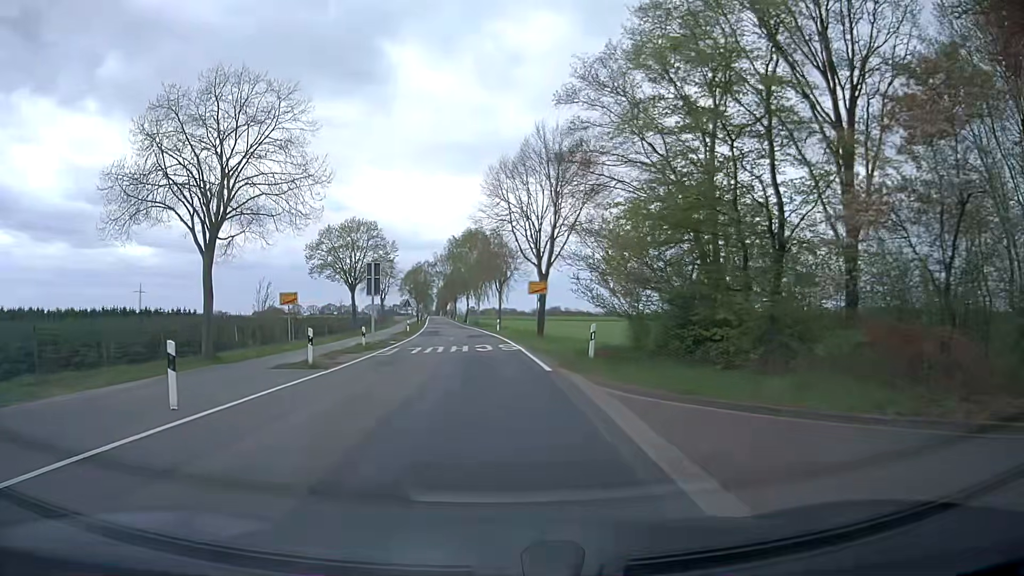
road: secondary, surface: asphalt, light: Day
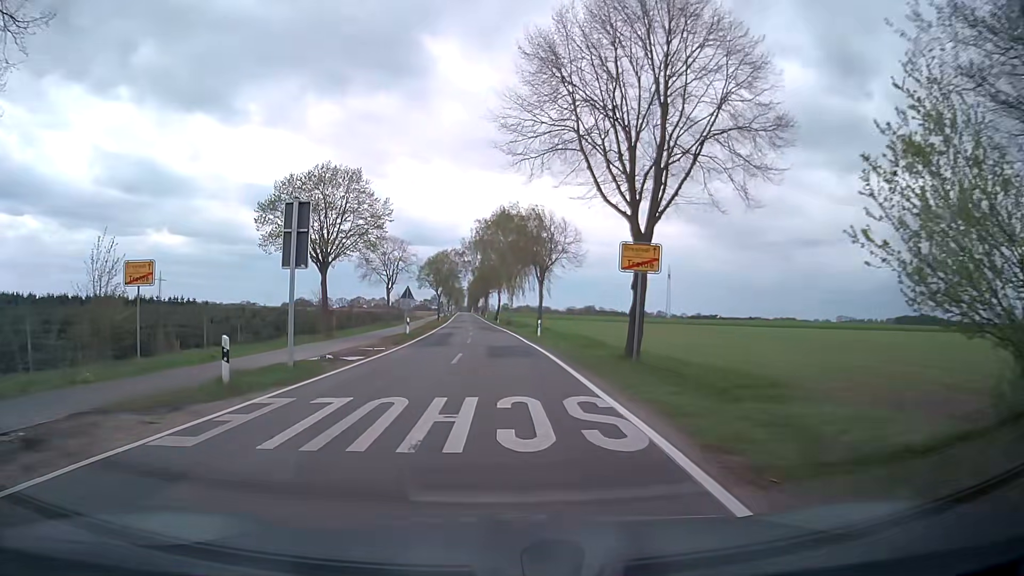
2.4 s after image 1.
(-0.5, +18.1) m; -3°
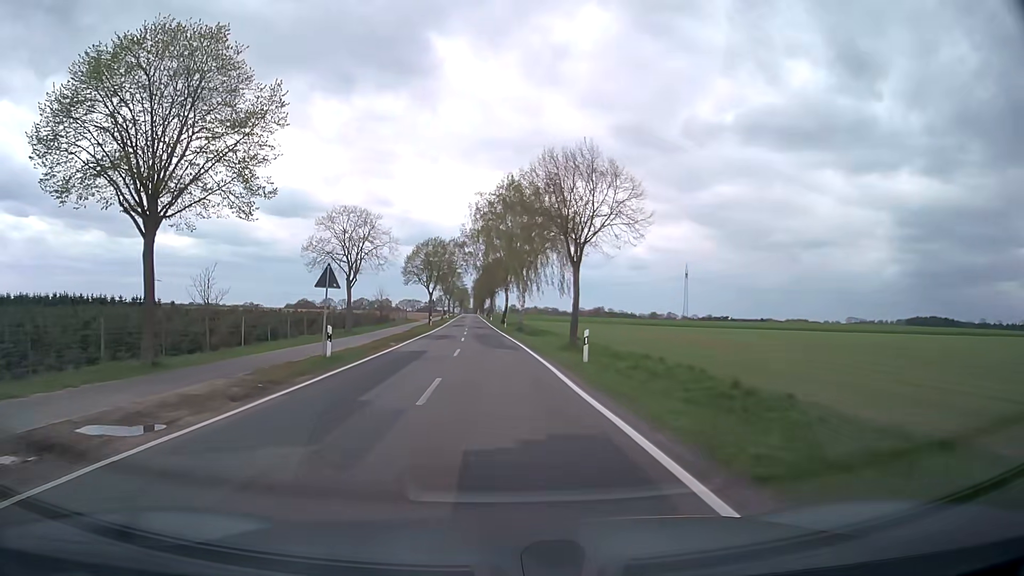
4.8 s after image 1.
(-0.1, +19.8) m; 0°
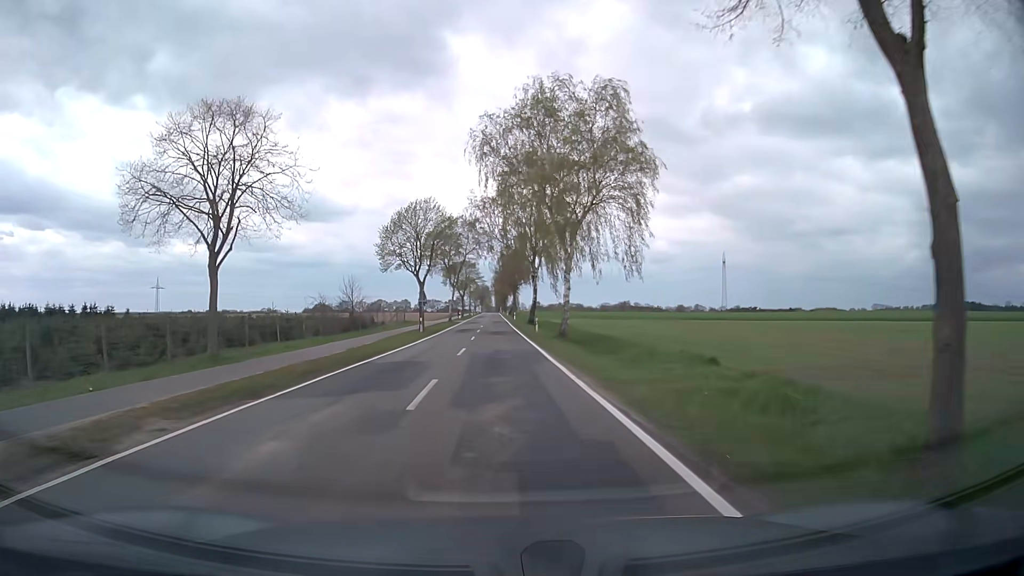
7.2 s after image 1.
(-0.5, +25.3) m; -2°
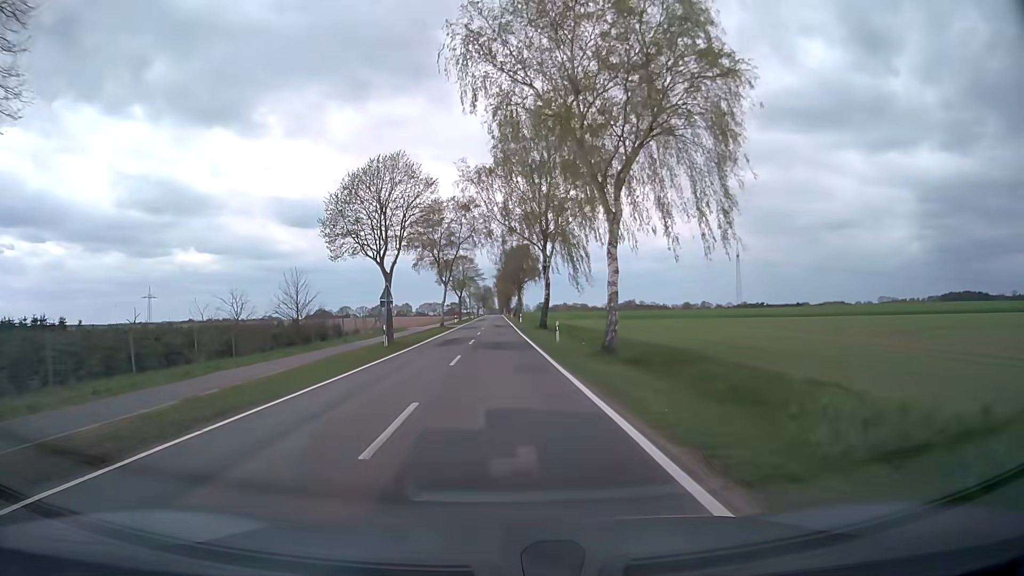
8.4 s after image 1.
(0.0, +15.3) m; 0°
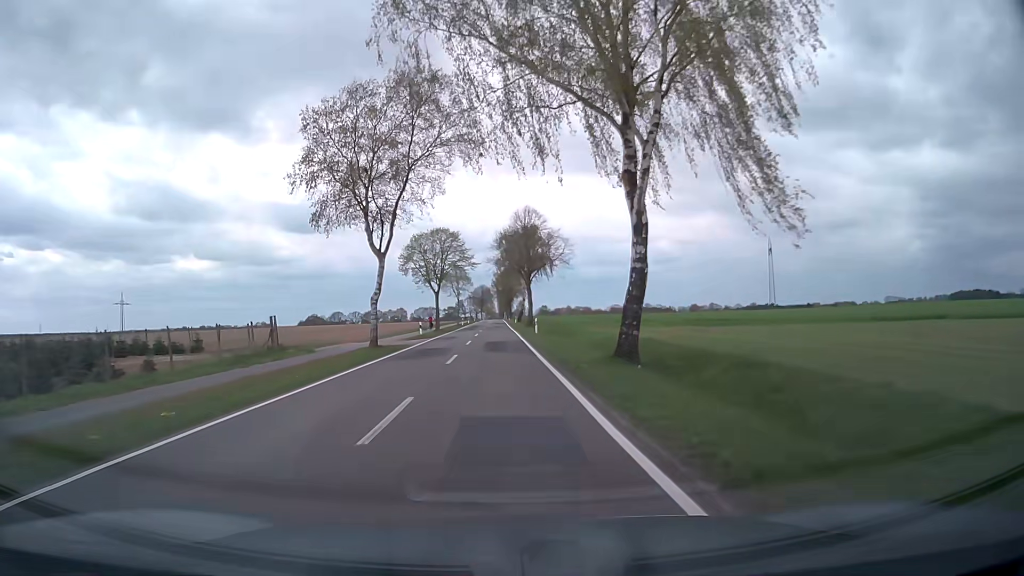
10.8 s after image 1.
(-0.3, +35.9) m; 0°
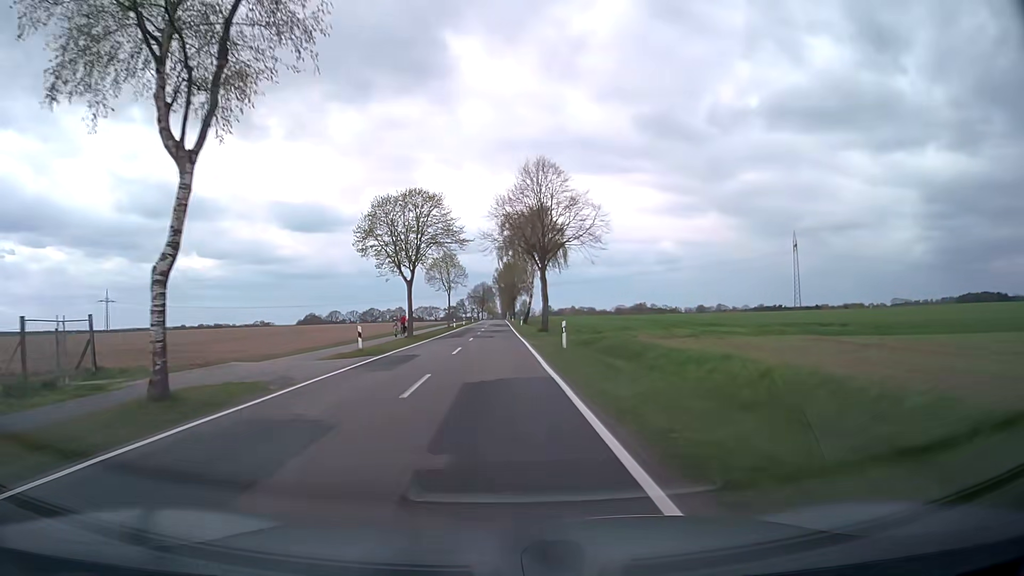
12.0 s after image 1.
(0.0, +20.2) m; 0°
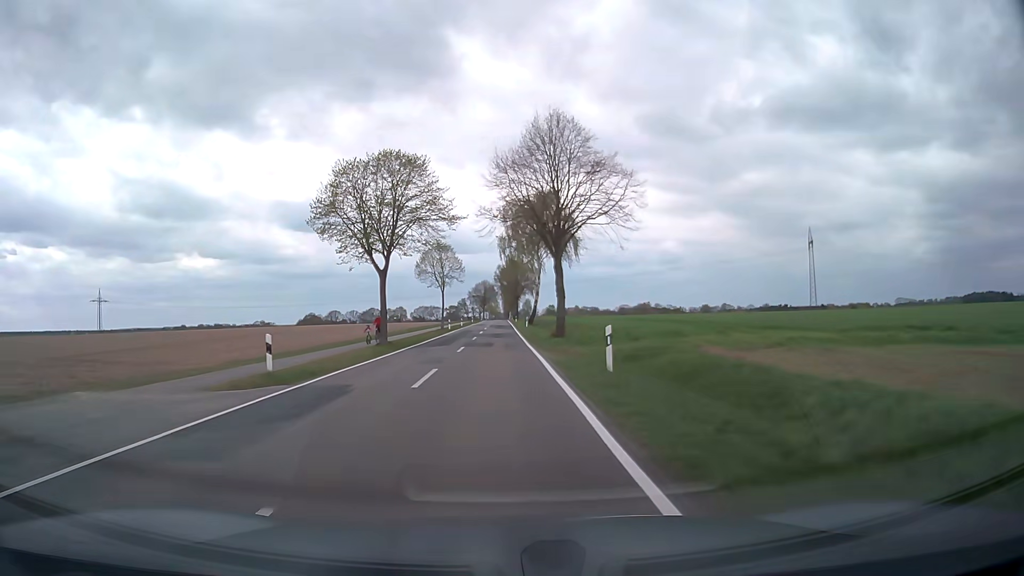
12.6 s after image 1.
(0.0, +10.6) m; 0°
(0, +10) (0, +20) (0, +30) (0, +40) (-1, +50) (-1, +60) (-1, +70) (-1, +80) (-1, +90) (-1, +100) m
